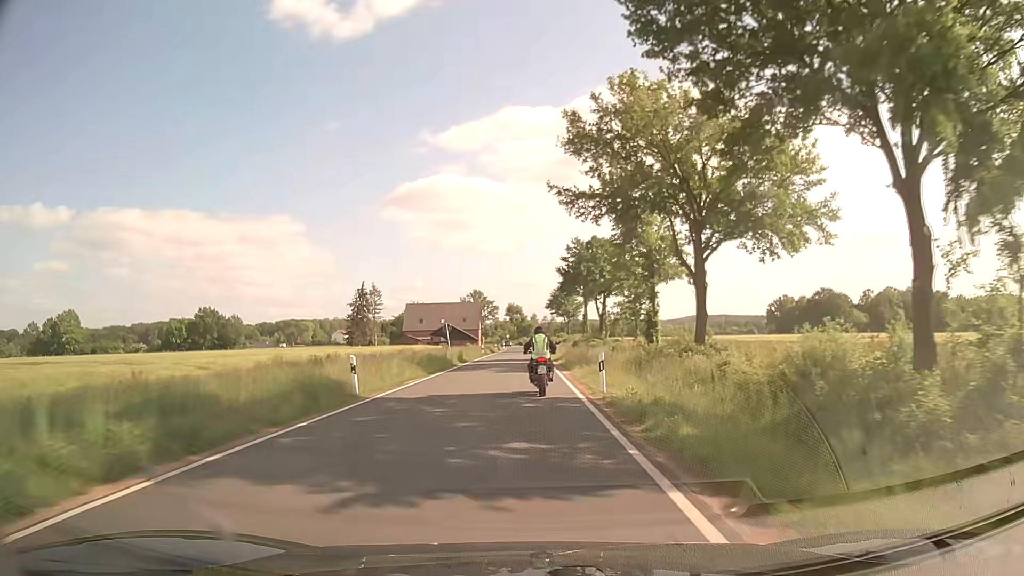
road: secondary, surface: asphalt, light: Day
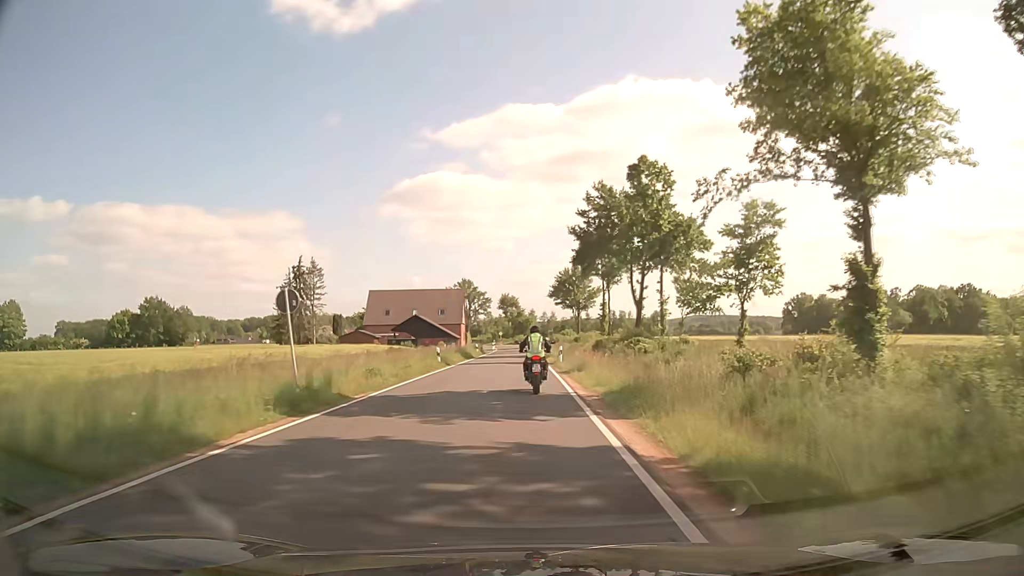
(-0.1, +31.5) m; 0°
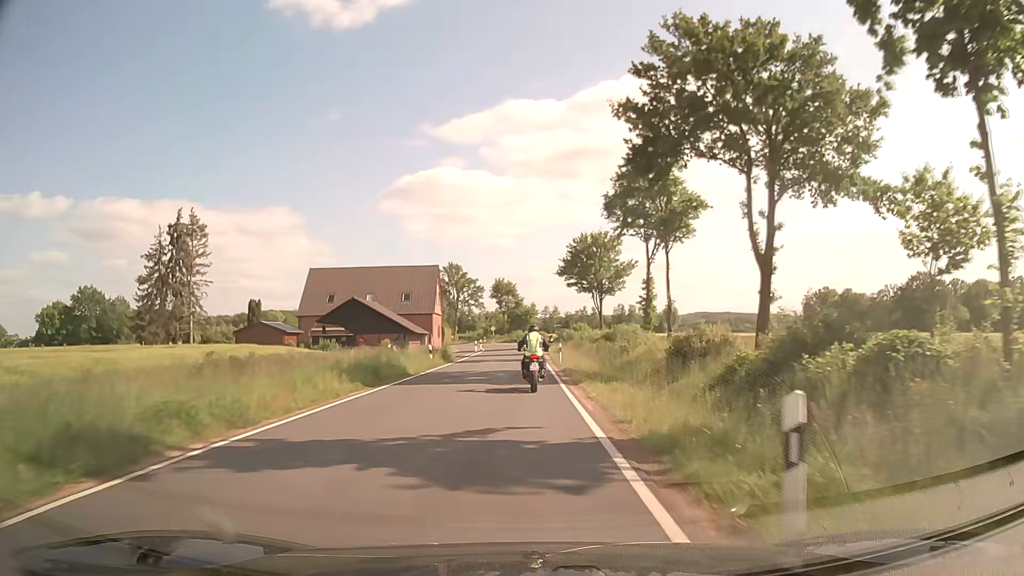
(0.0, +31.1) m; 0°
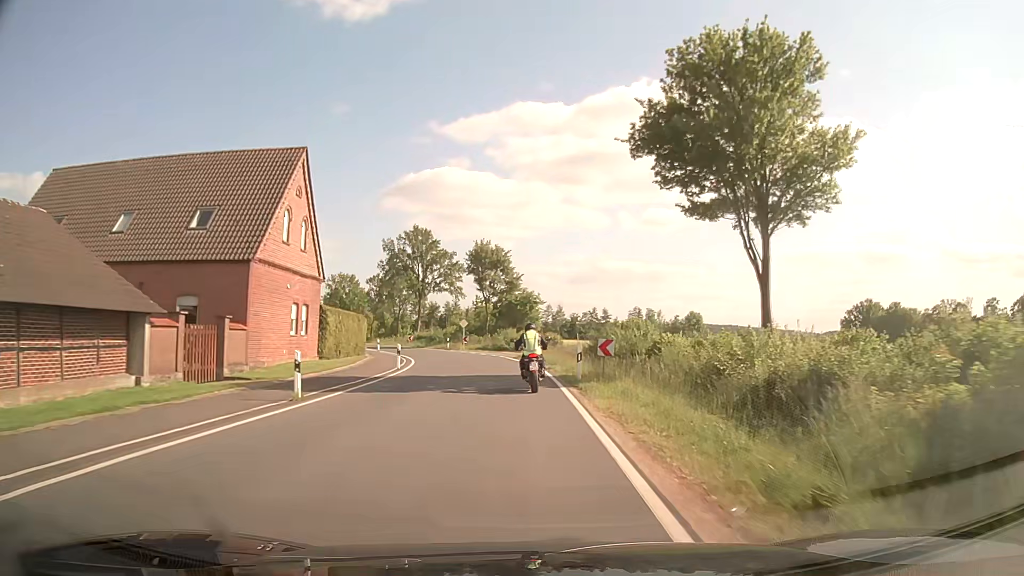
(-0.1, +49.0) m; 0°
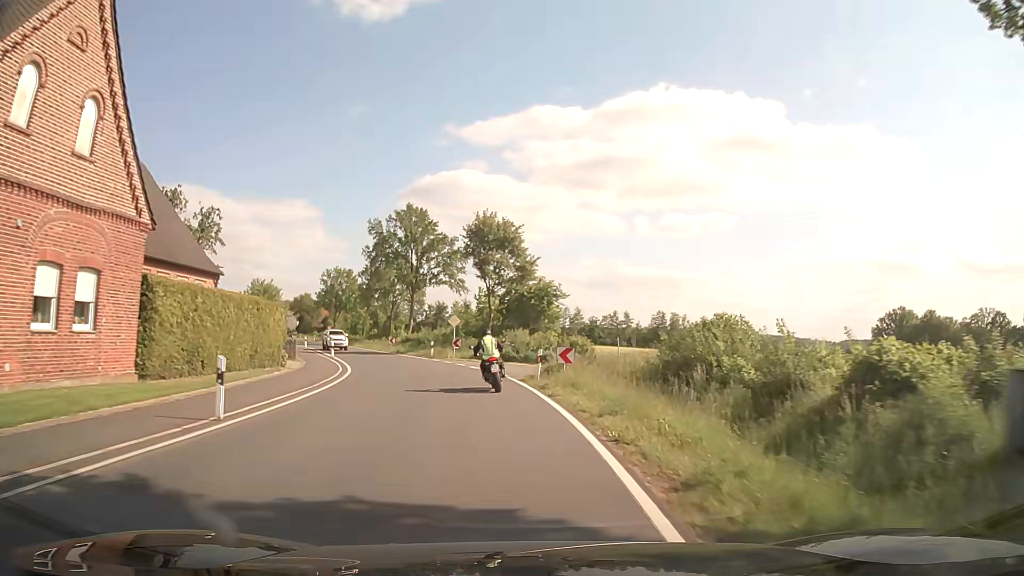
(-0.1, +18.2) m; -1°
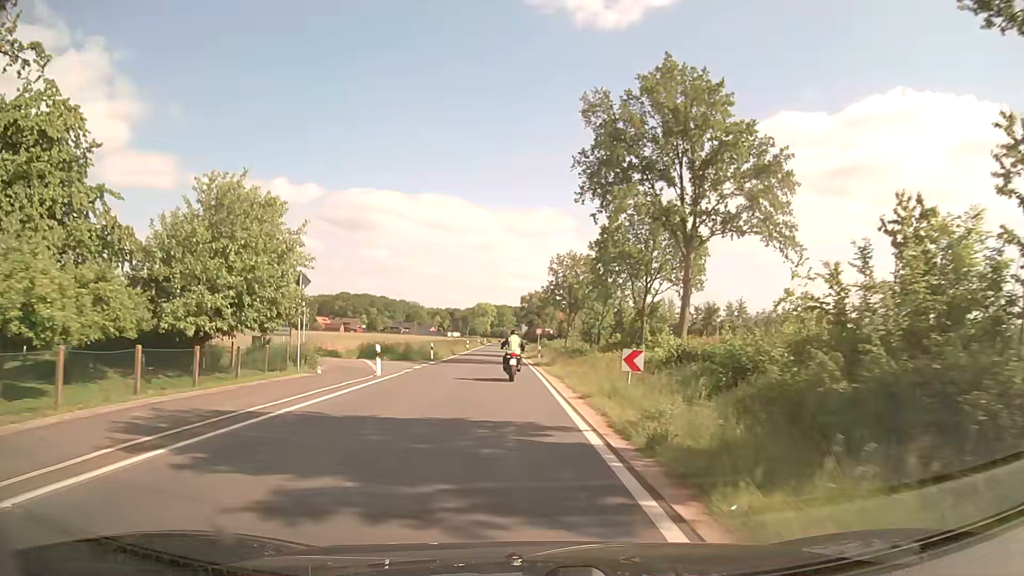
(-7.7, +44.9) m; -21°
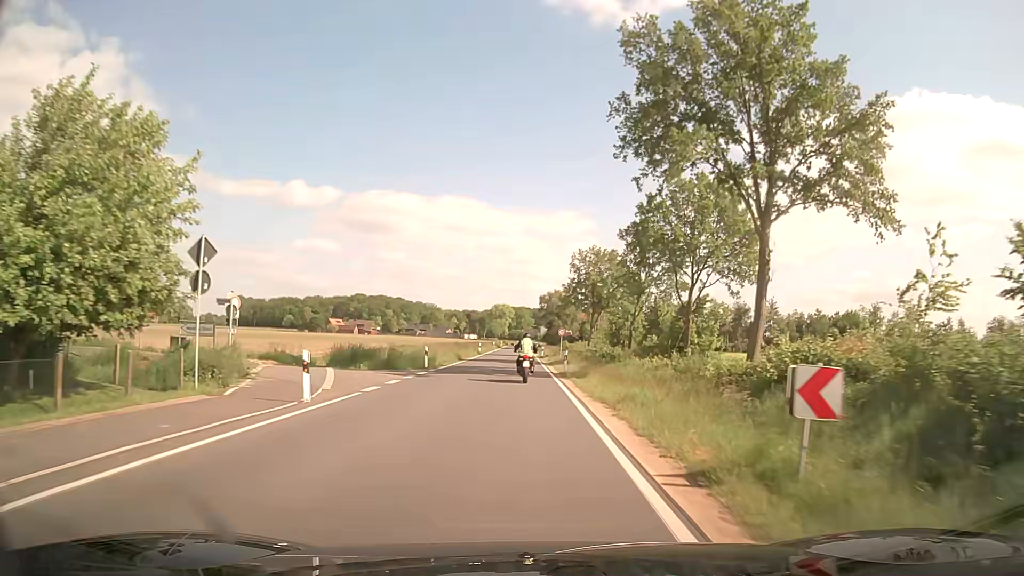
(-0.2, +9.6) m; -2°
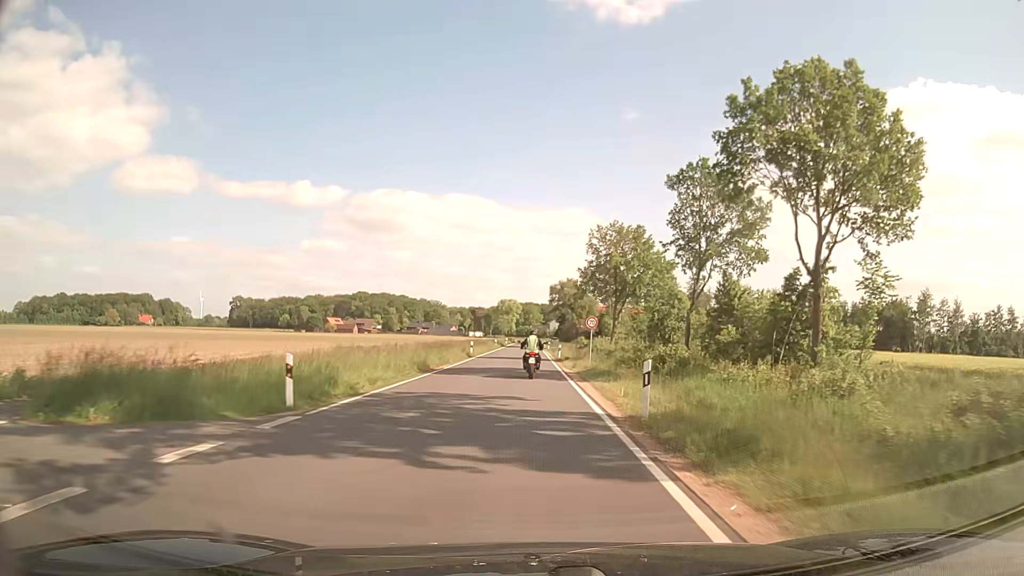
(-0.2, +19.8) m; -1°
(0, +10) (0, +20) (0, +30) (0, +40) (0, +50) (0, +60) (0, +70) (0, +80) (0, +90) (0, +100) m
